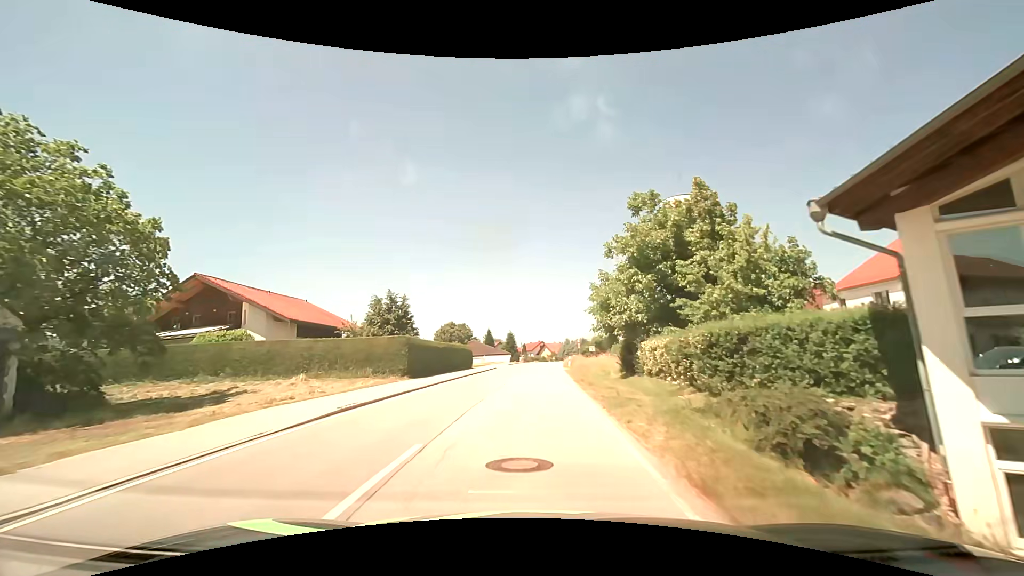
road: tertiary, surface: asphalt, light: Day
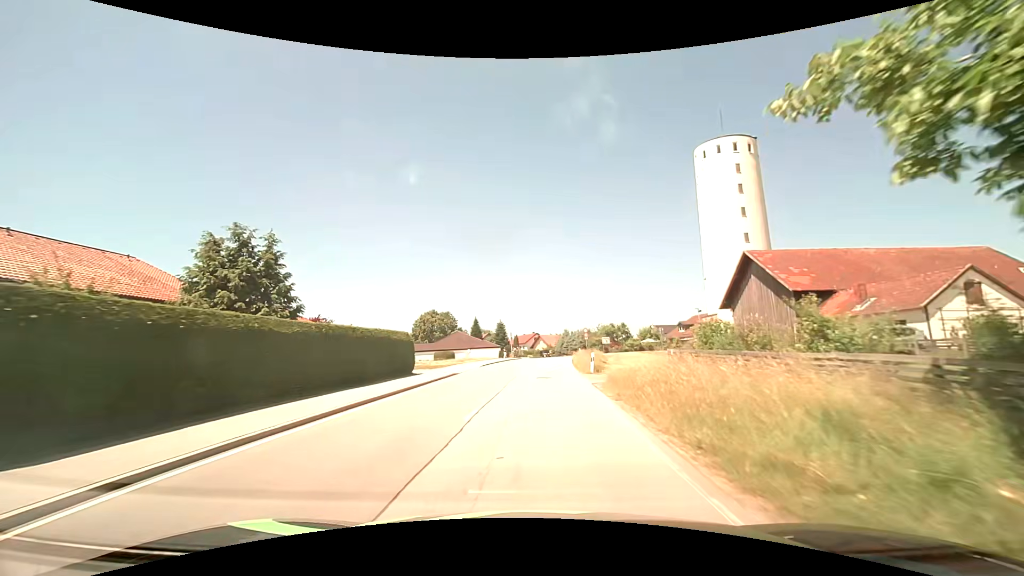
(0.0, +22.2) m; 0°
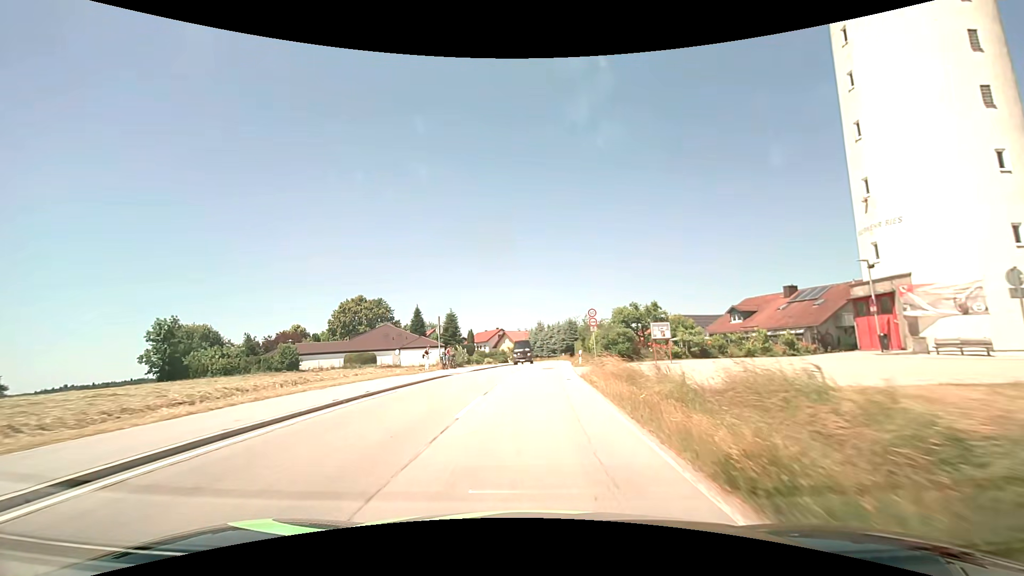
(+1.1, +37.6) m; +3°
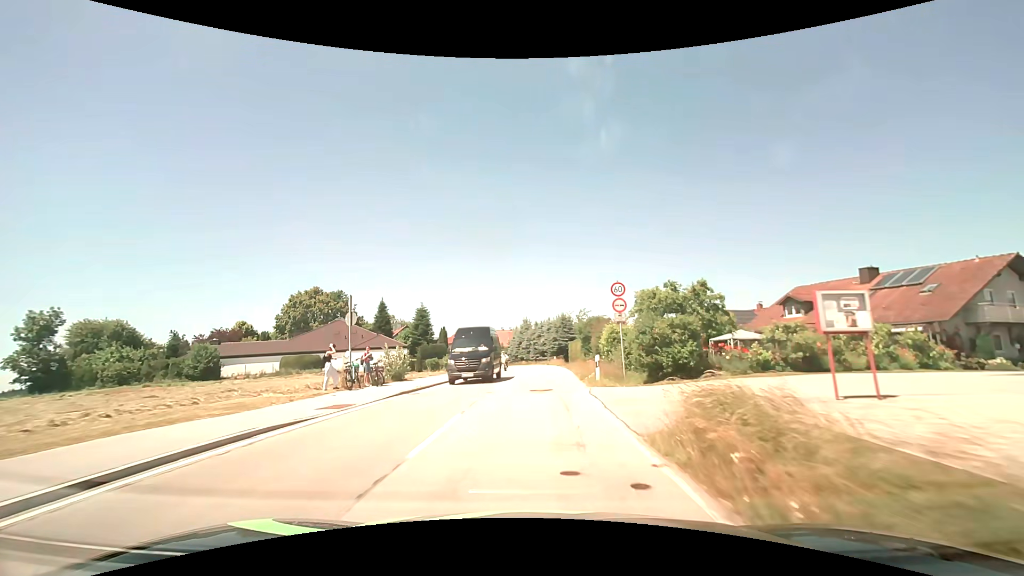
(+0.3, +15.1) m; +2°
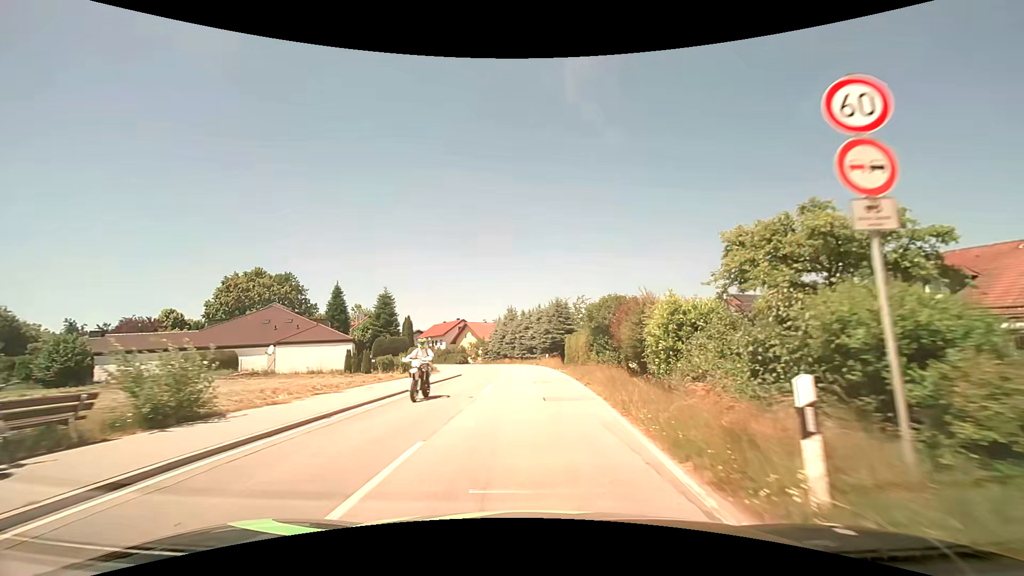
(+0.1, +15.1) m; +1°
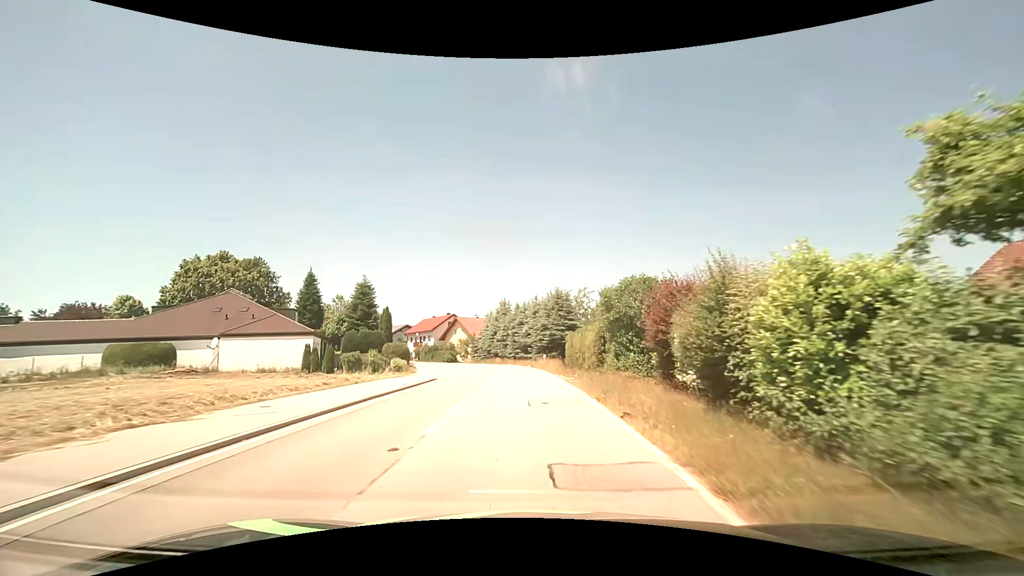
(0.0, +7.6) m; +1°
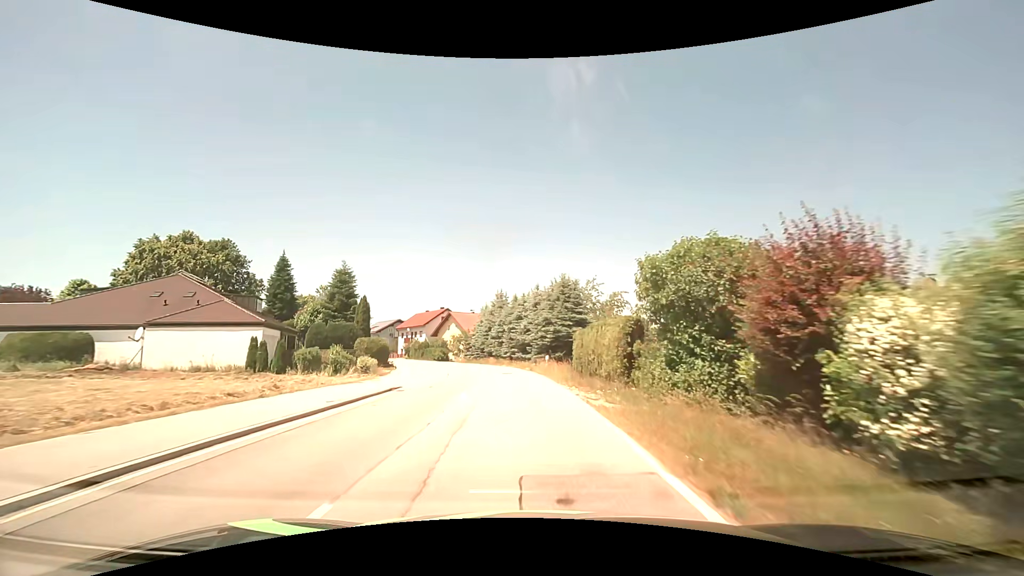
(-0.1, +7.6) m; -1°
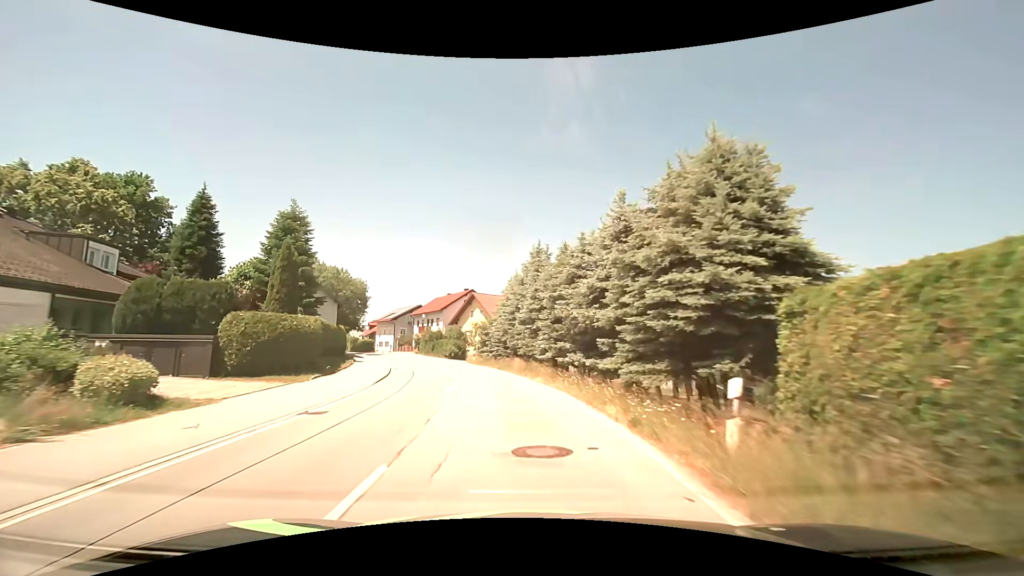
(-0.7, +23.0) m; -4°
(0, +10) (-2, +20) (-4, +30) (-7, +39) (-10, +49) (-14, +58) (-18, +67) (-22, +76) (-27, +85) (-32, +94) m
